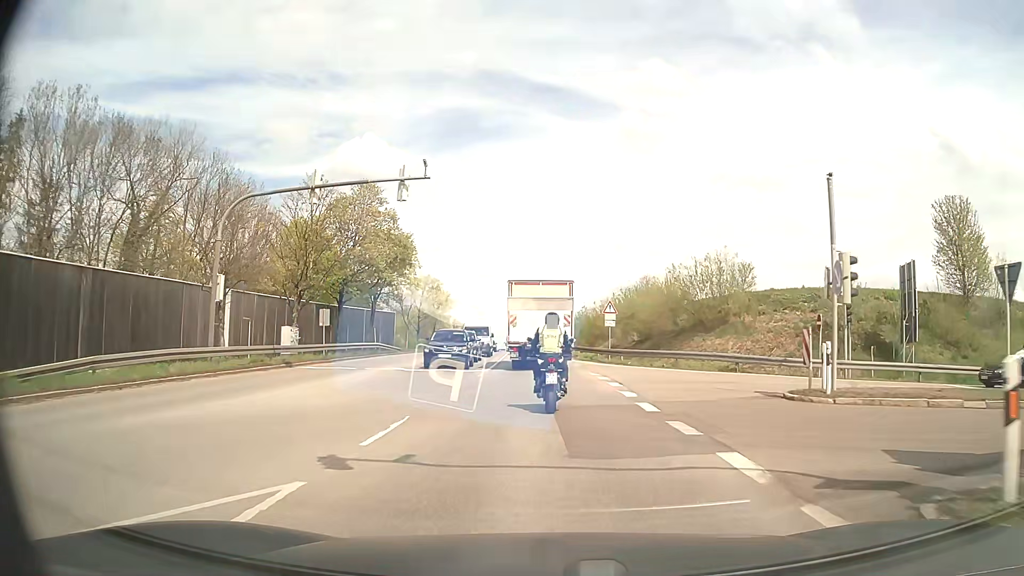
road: secondary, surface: asphalt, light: Day
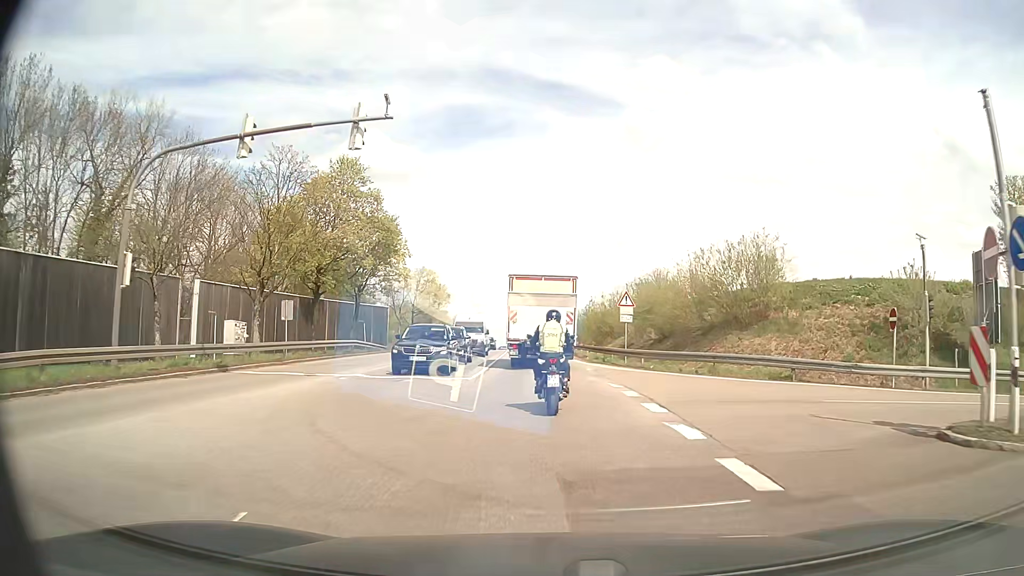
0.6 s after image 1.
(0.0, +6.2) m; 0°
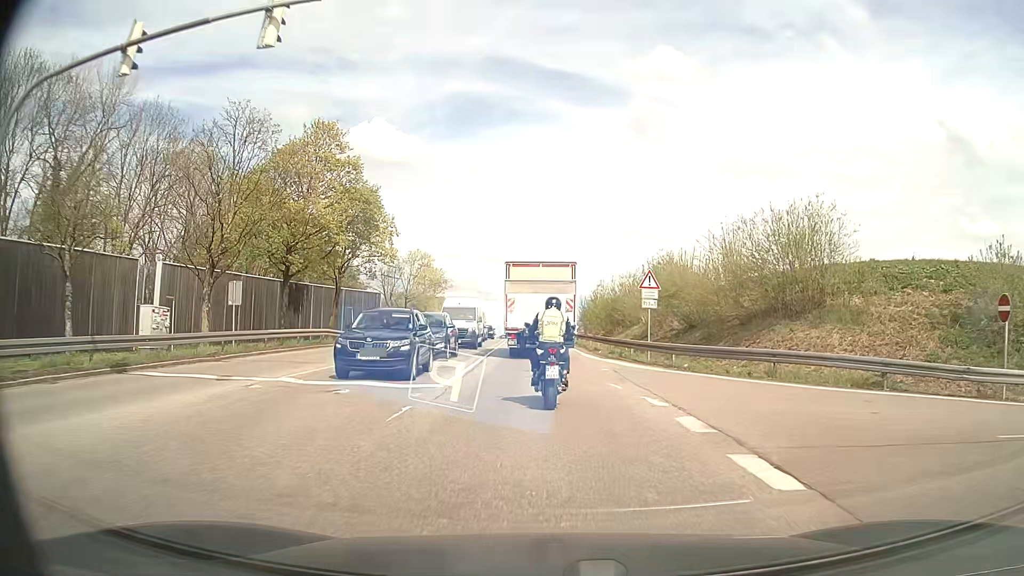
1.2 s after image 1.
(0.0, +6.1) m; 0°
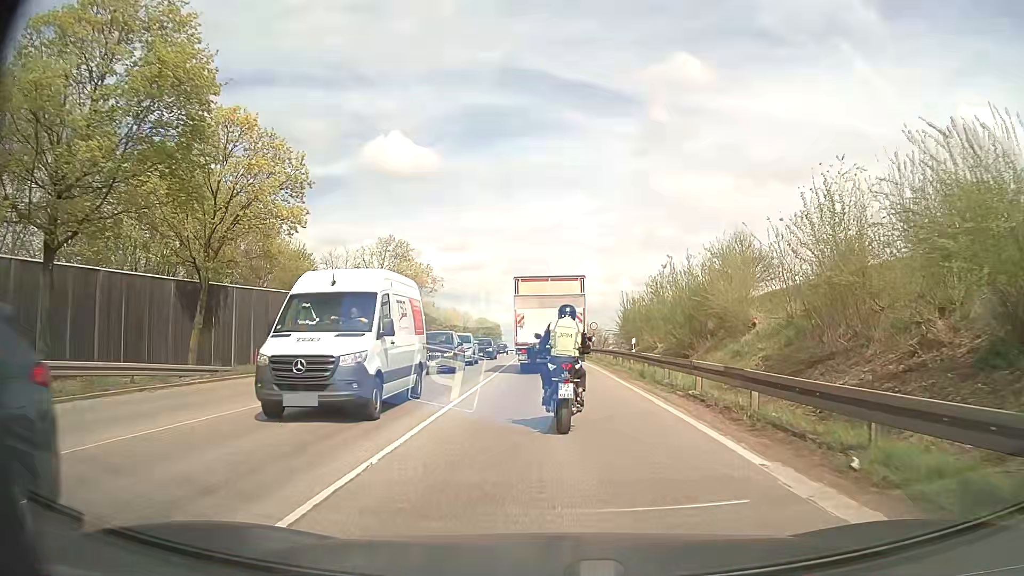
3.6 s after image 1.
(-0.4, +22.7) m; -2°
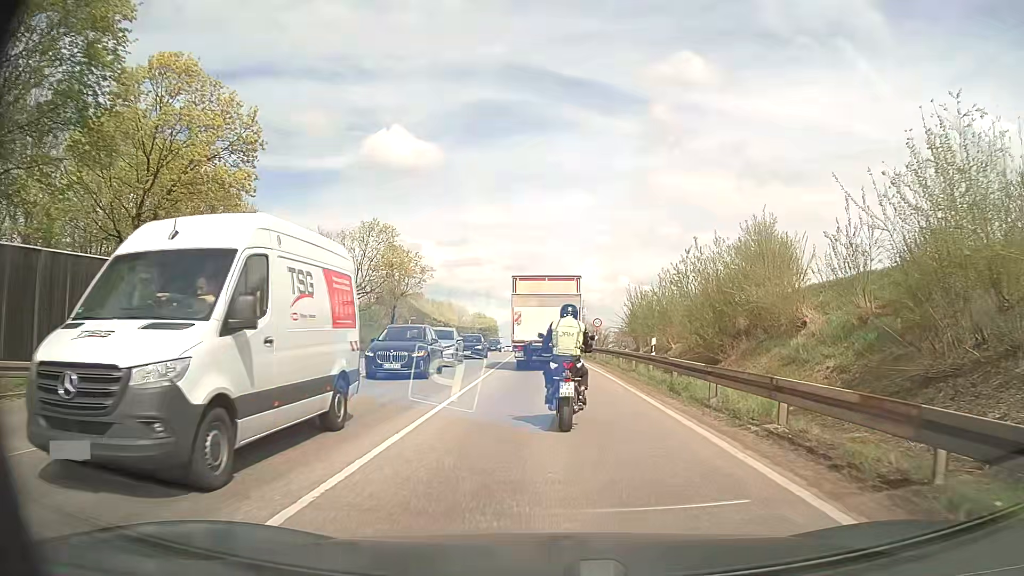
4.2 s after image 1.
(0.0, +5.5) m; 0°
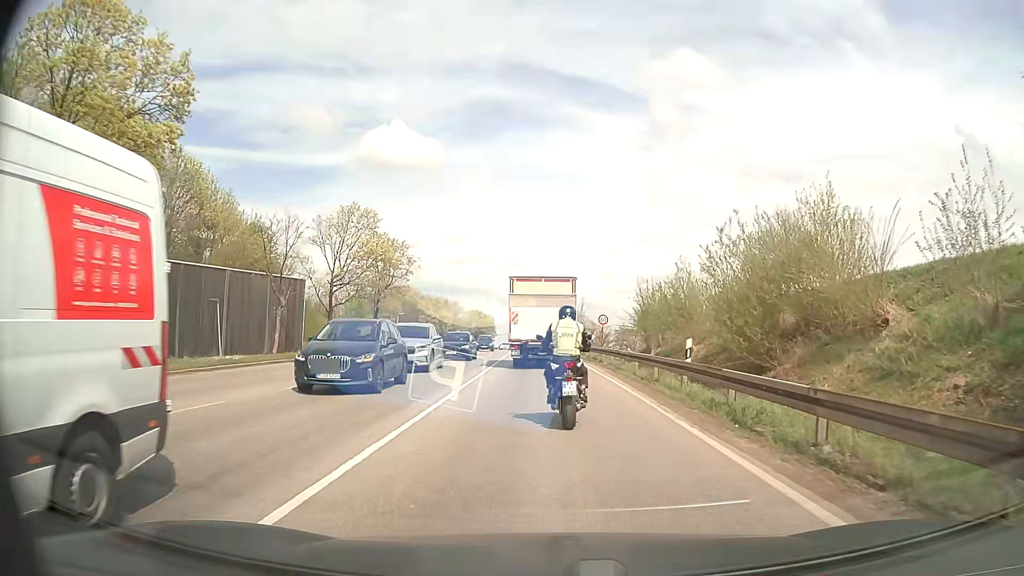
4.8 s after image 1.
(0.0, +5.5) m; 0°
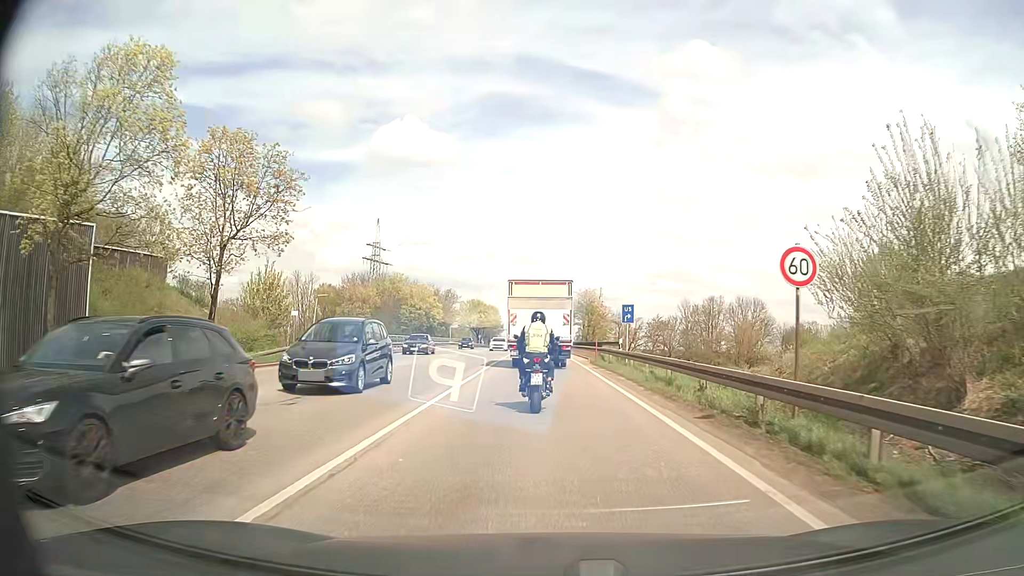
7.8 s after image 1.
(-0.3, +29.4) m; -1°
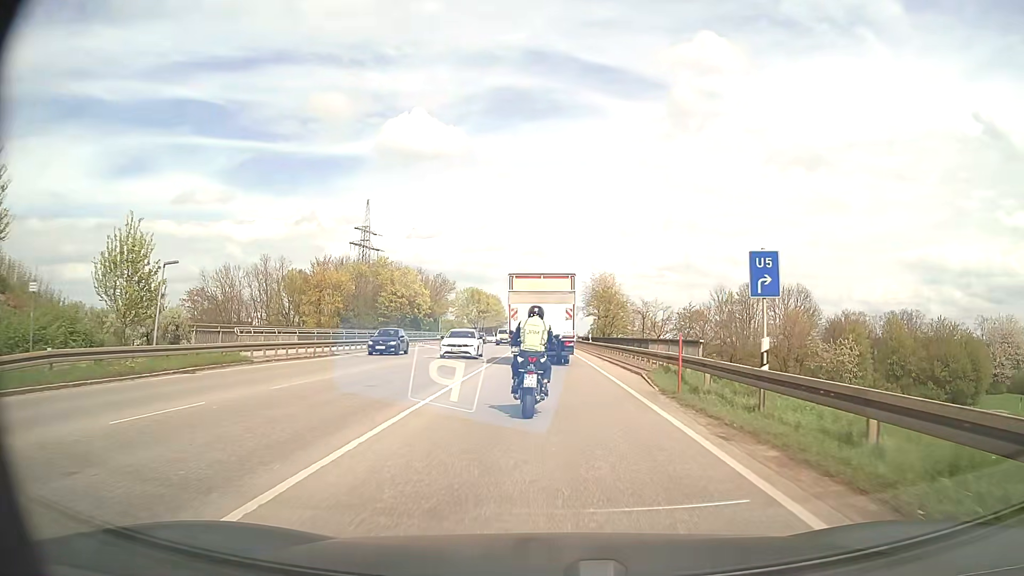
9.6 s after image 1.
(-0.1, +19.7) m; -1°
(0, +10) (0, +20) (0, +30) (0, +40) (0, +50) (0, +60) (0, +70) (0, +80) (0, +90) (0, +100) m
